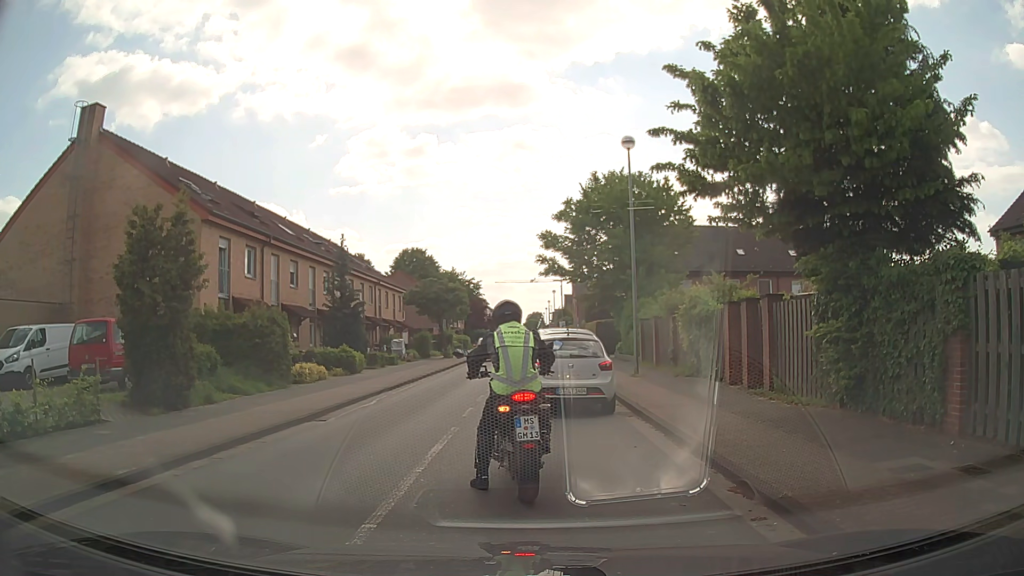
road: tertiary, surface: asphalt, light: Day
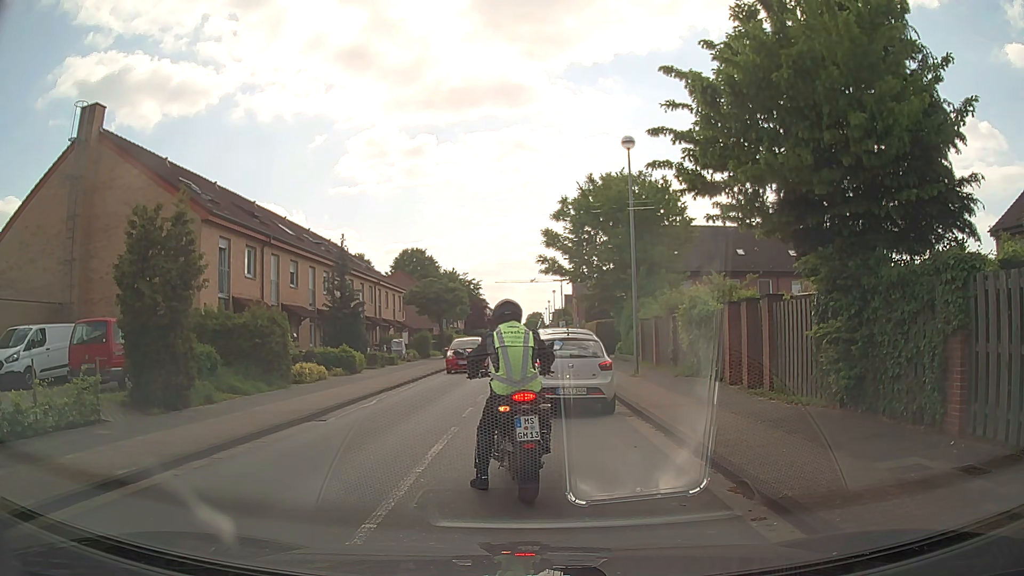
(0.0, 0.0) m; 0°
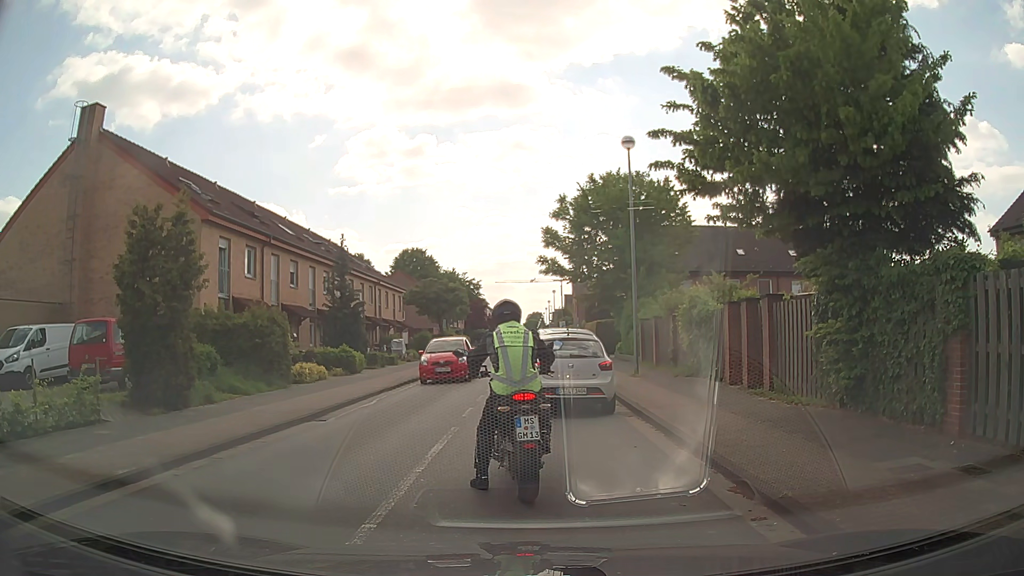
(0.0, 0.0) m; 0°
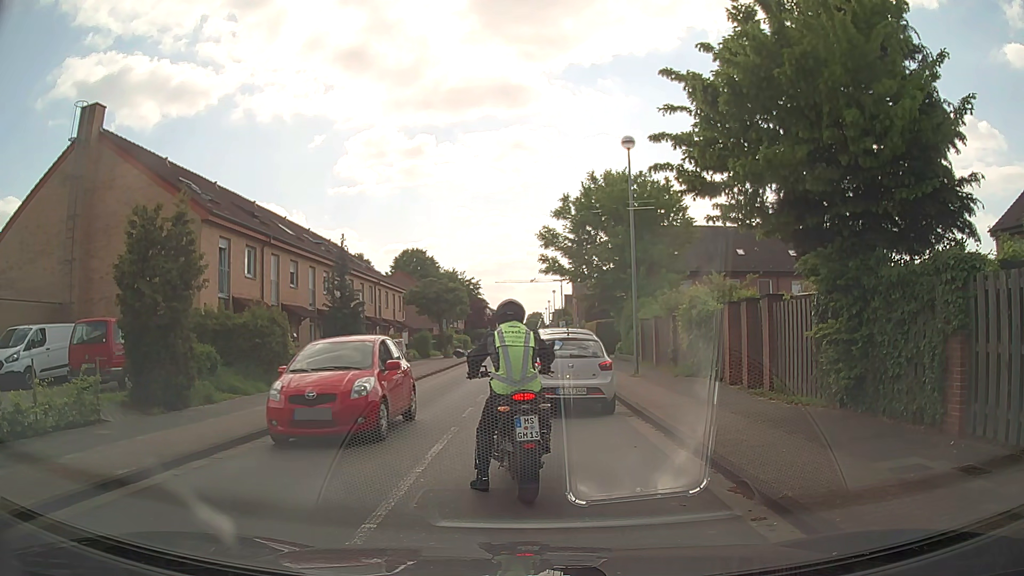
(0.0, 0.0) m; 0°
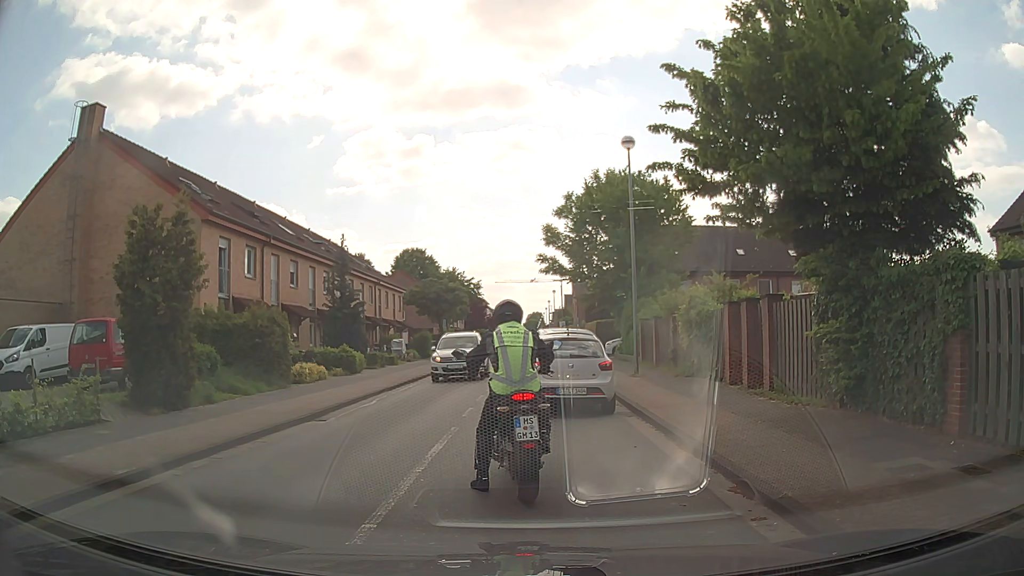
(0.0, 0.0) m; 0°
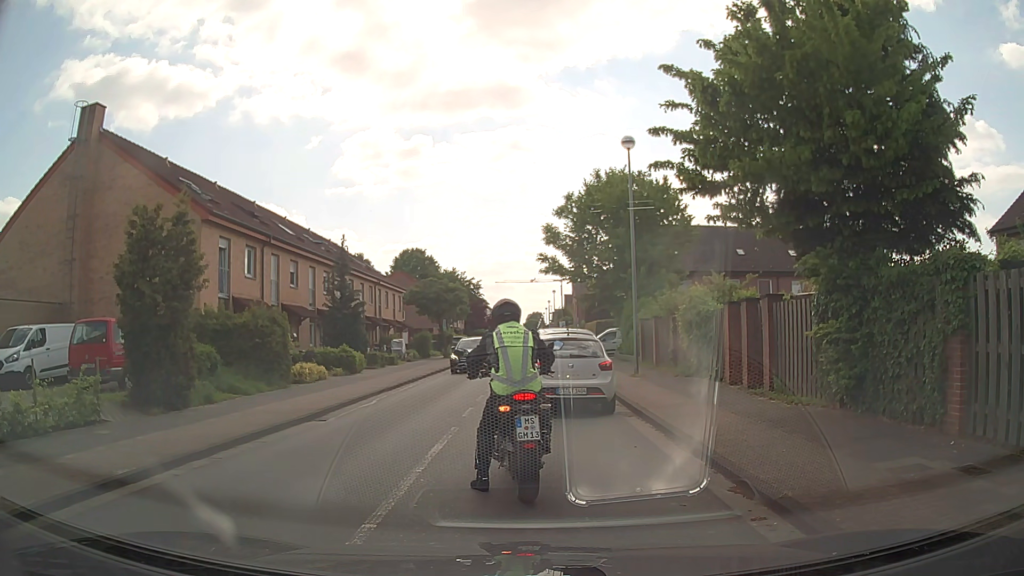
(0.0, 0.0) m; 0°
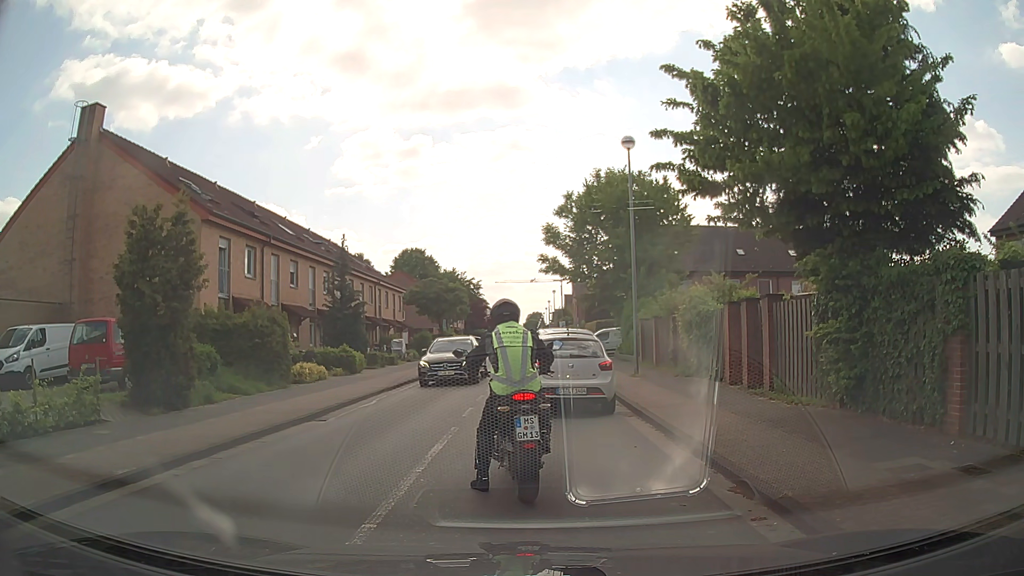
(0.0, 0.0) m; 0°
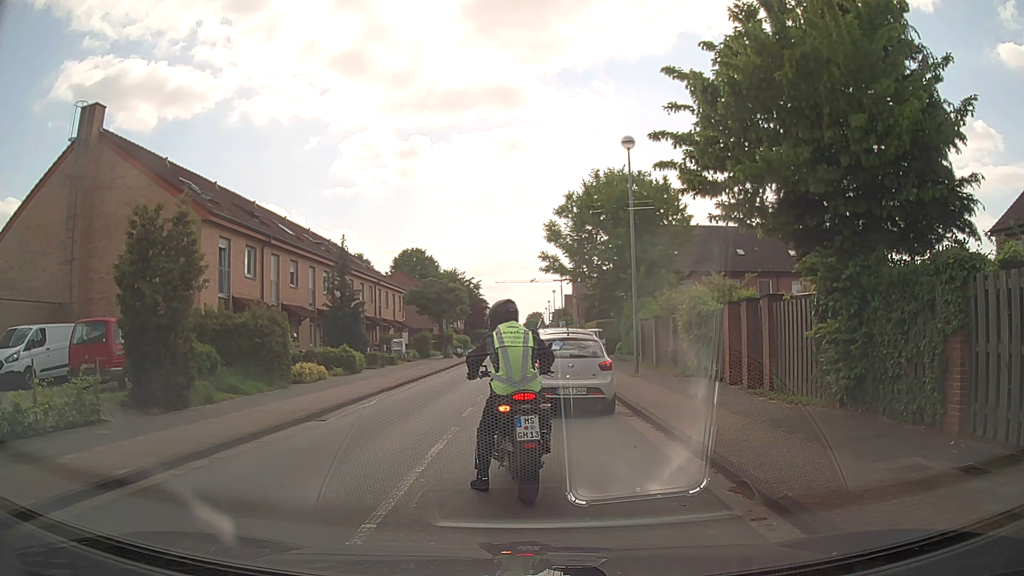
(0.0, 0.0) m; 0°
(-1, +10) (-2, +20) (-2, +30) (-2, +40) (-1, +50) (0, +60) (+1, +70) (+1, +80) (+2, +90) (+2, +100) m
